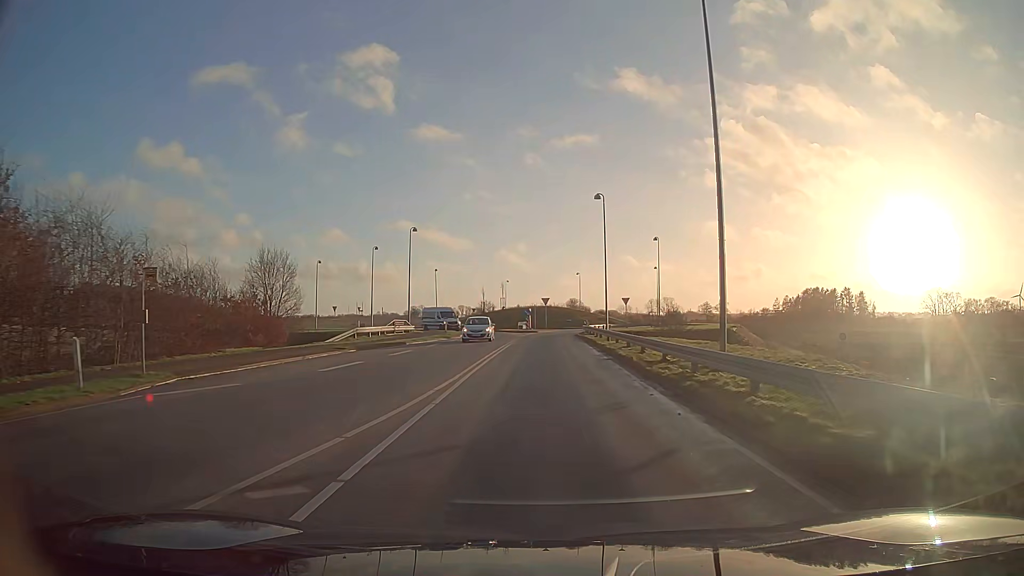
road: secondary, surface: asphalt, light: Day
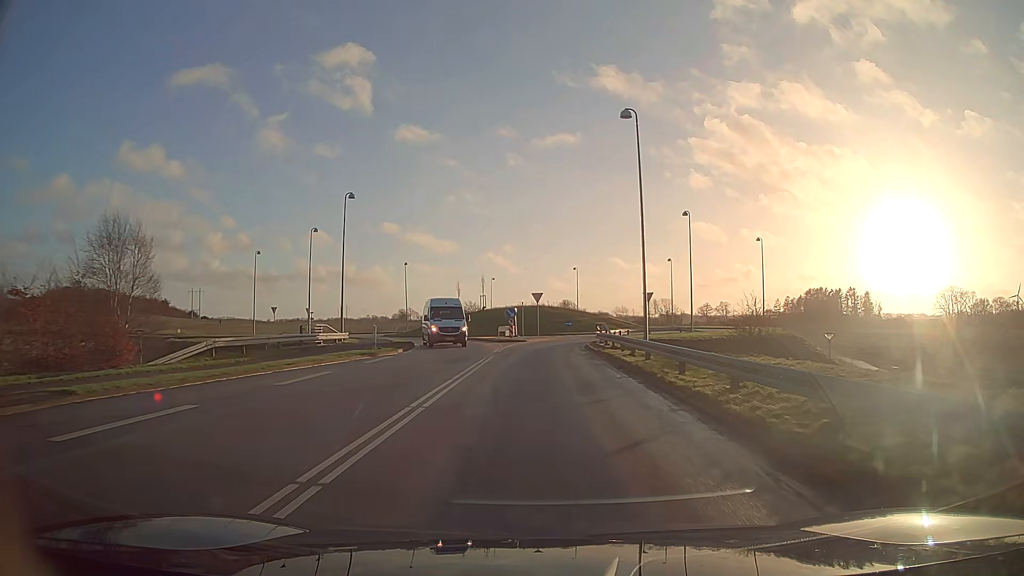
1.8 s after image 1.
(+0.2, +19.0) m; +1°
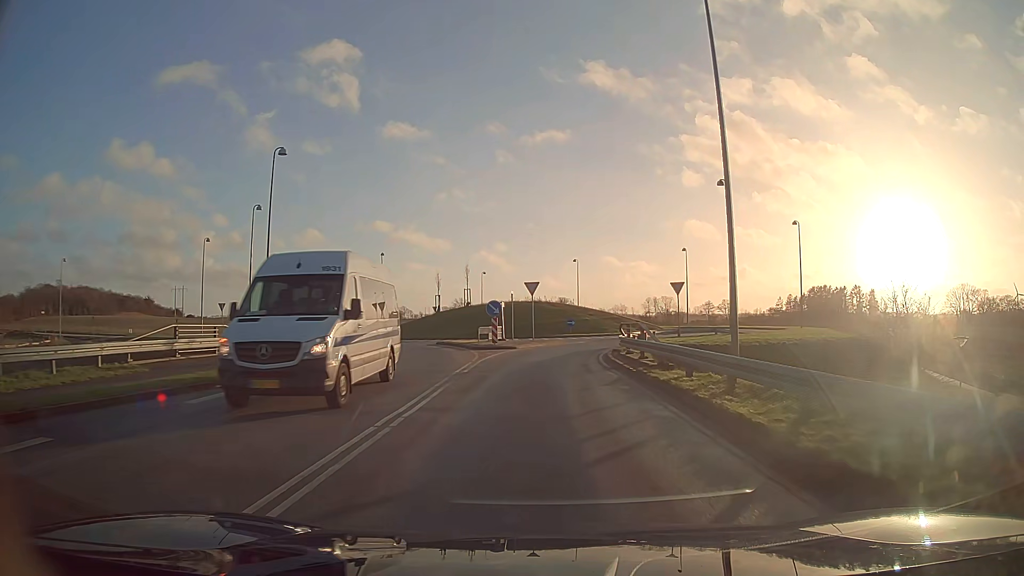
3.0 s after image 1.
(0.0, +11.9) m; 0°
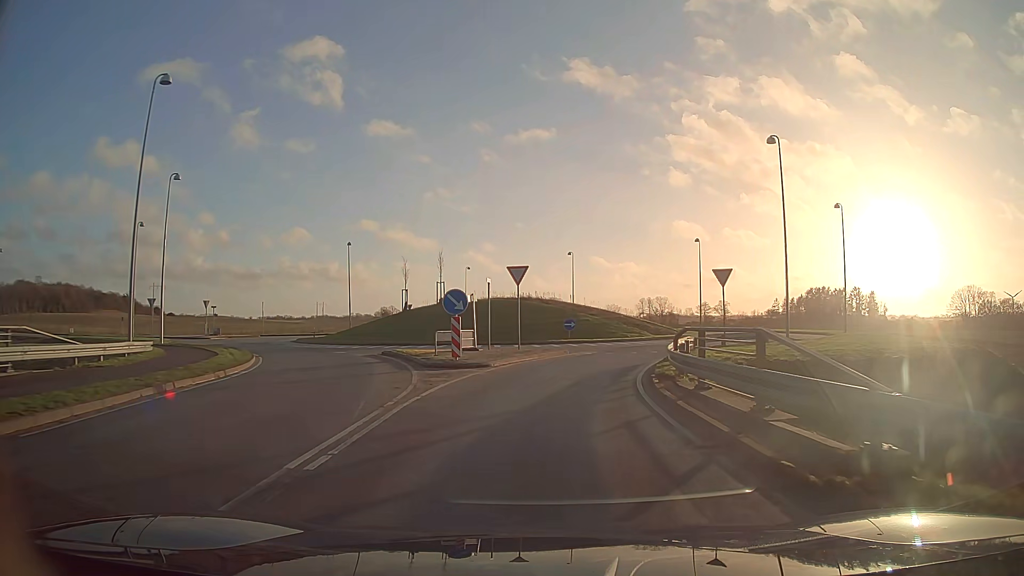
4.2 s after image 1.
(0.0, +11.1) m; 0°
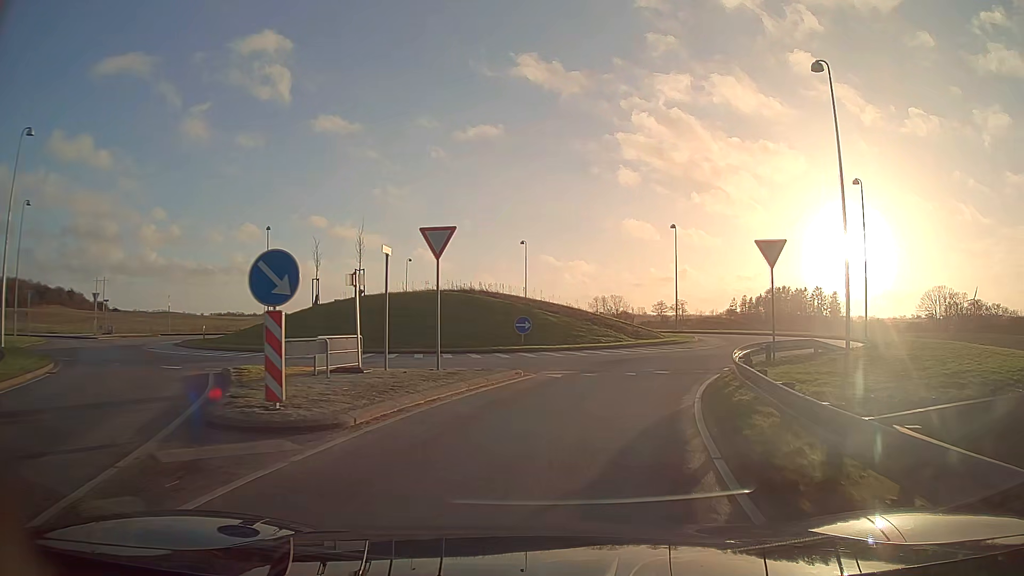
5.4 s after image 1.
(+0.3, +10.5) m; +5°
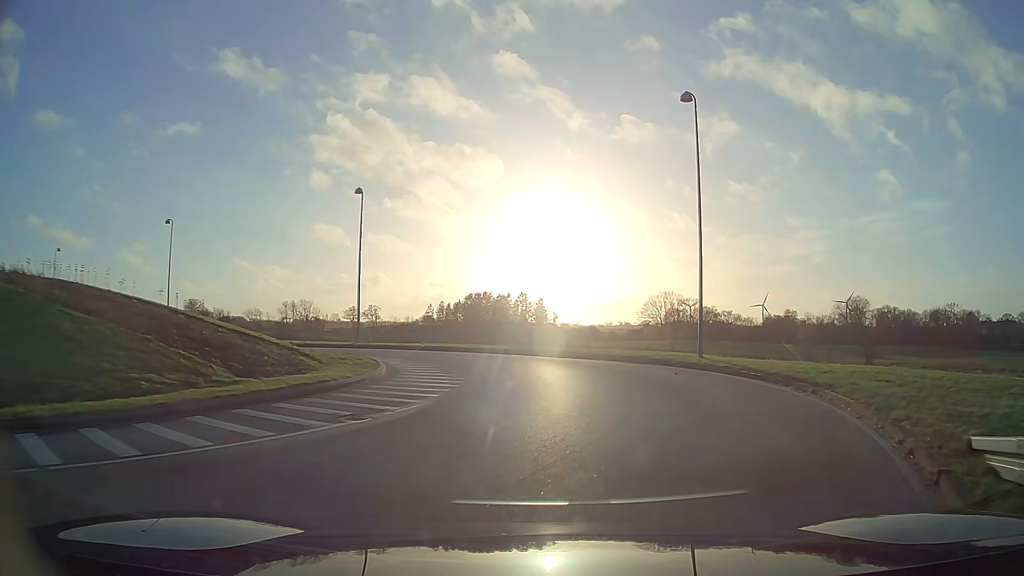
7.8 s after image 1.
(+3.7, +18.5) m; +25°
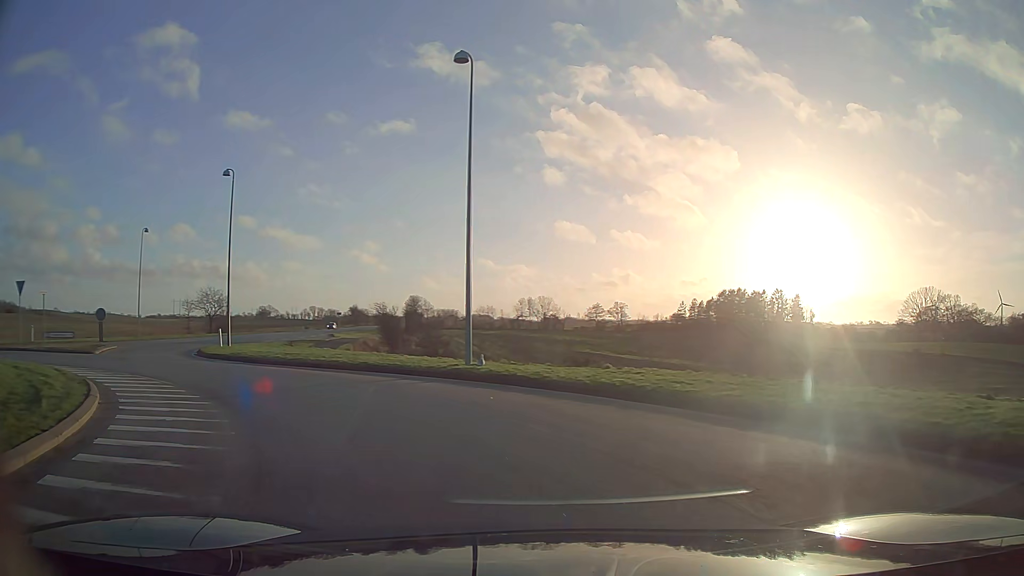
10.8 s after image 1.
(-0.9, +22.1) m; -19°
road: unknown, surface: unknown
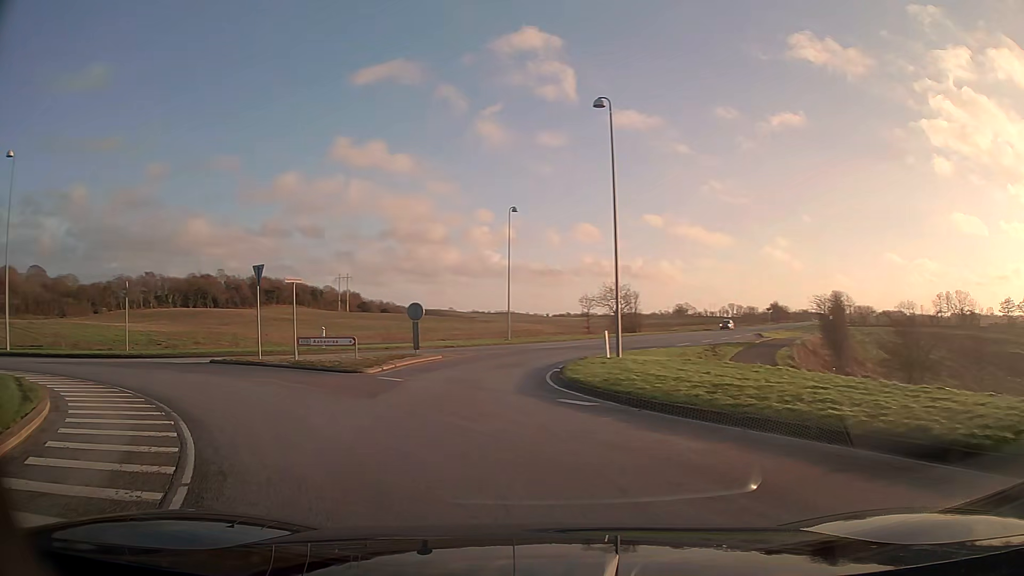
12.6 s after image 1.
(-4.1, +12.0) m; -37°
(-2, +10) (-9, +17) (-18, +20) (-28, +20) (-38, +22) (-47, +26) (-56, +31) (-64, +37) (-72, +43) (-80, +49) m
